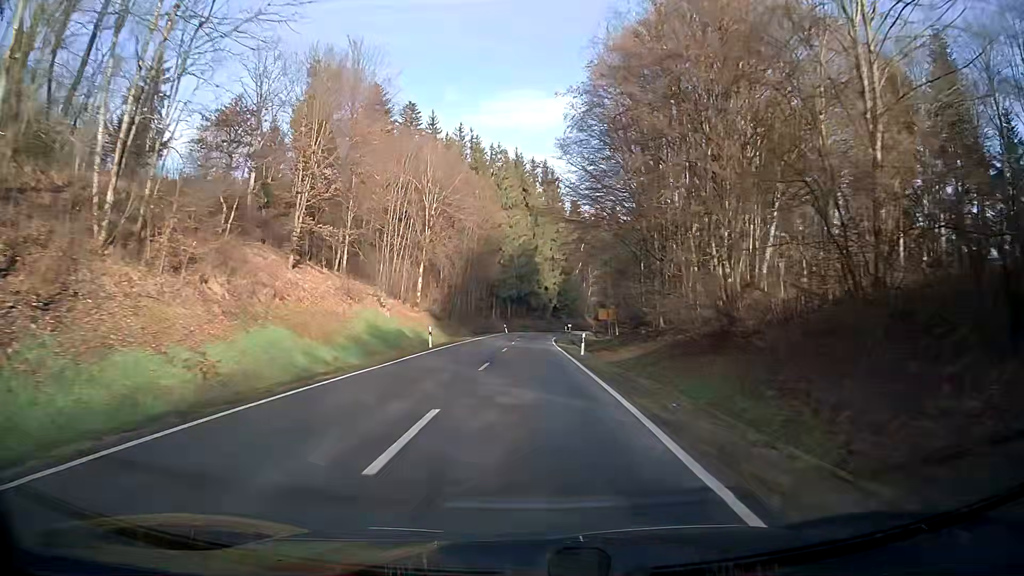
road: secondary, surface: asphalt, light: Day
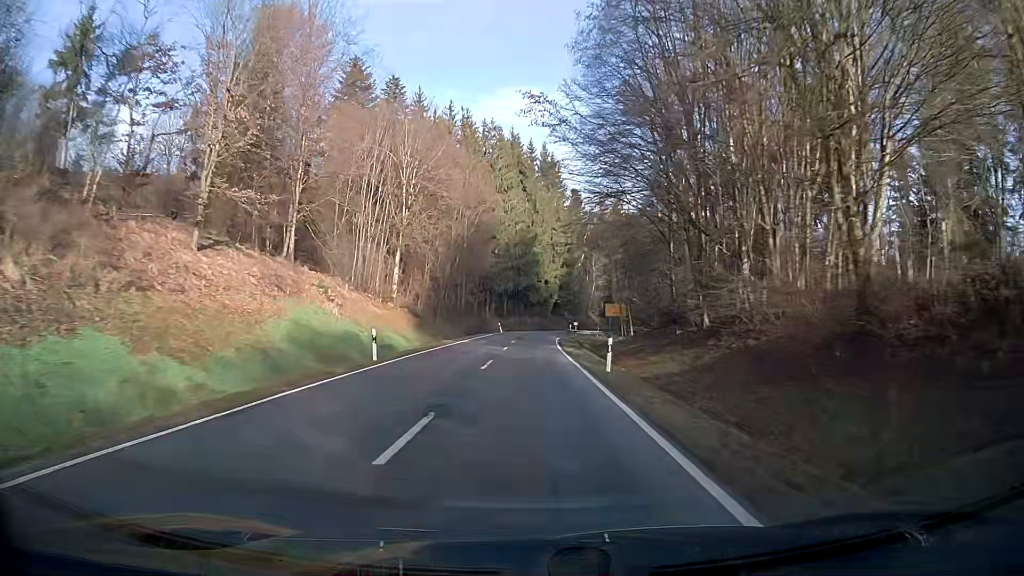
(0.0, +11.6) m; 0°
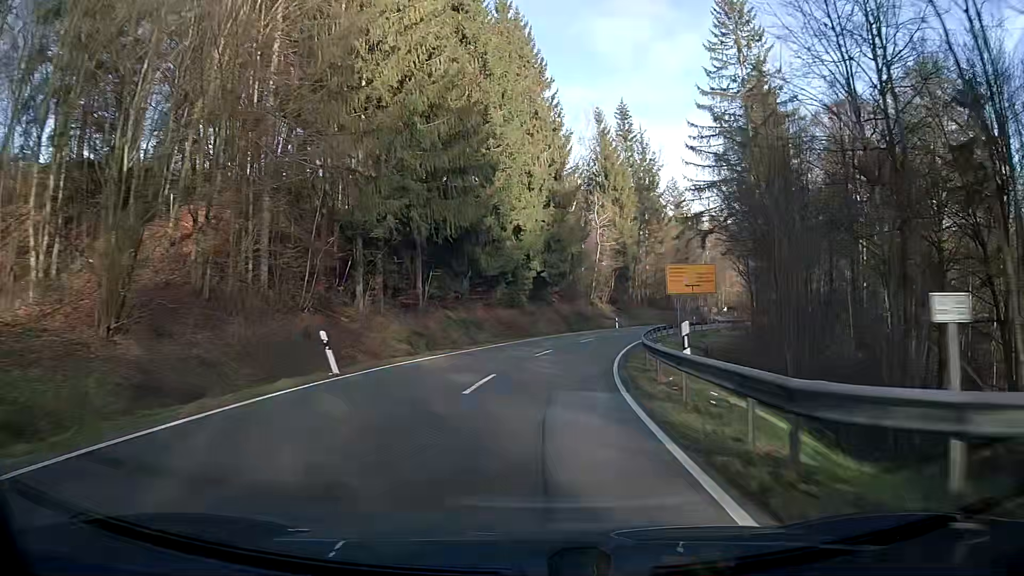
(+1.6, +55.7) m; +5°
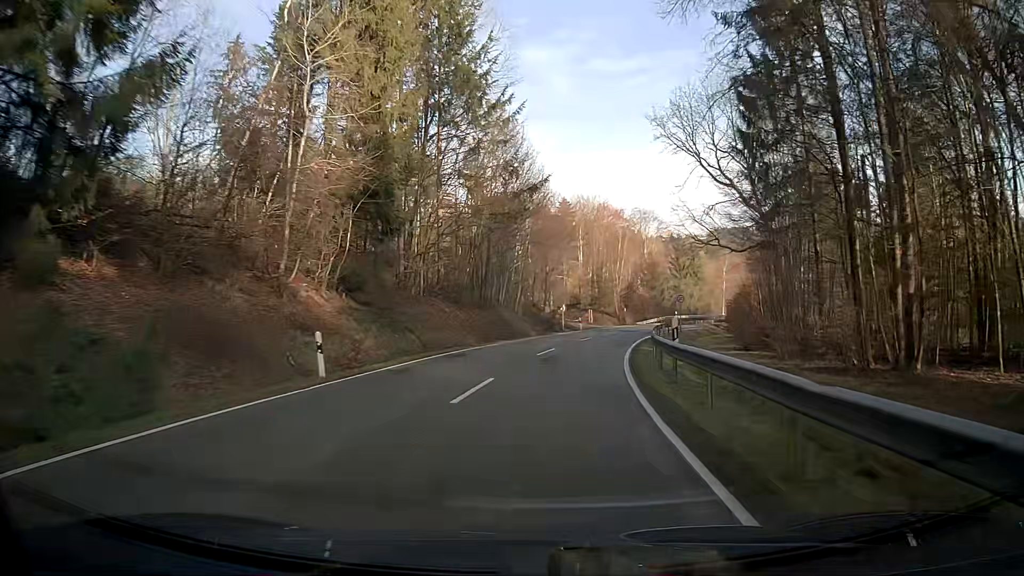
(+7.3, +49.5) m; +18°
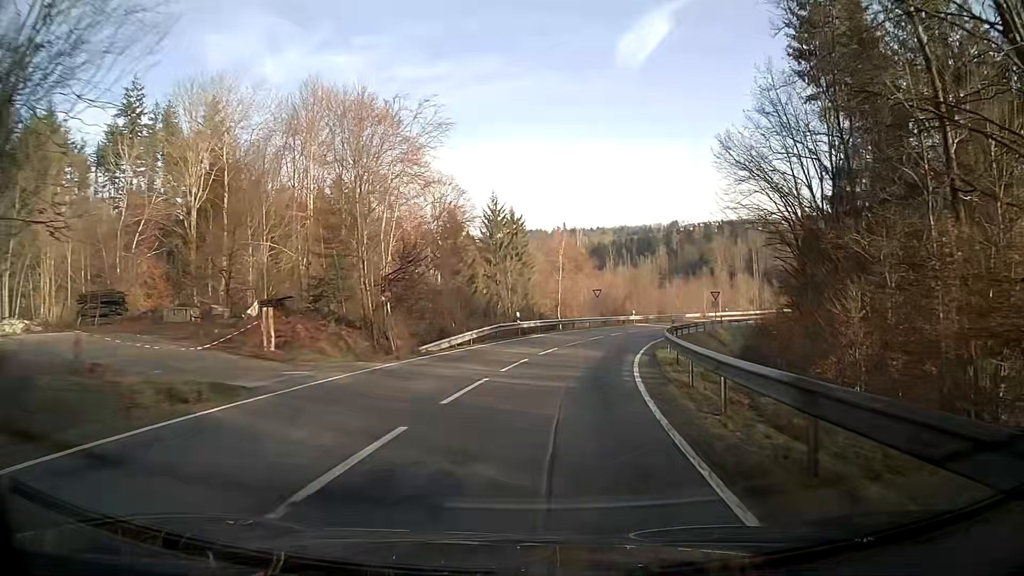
(+7.1, +48.2) m; +18°
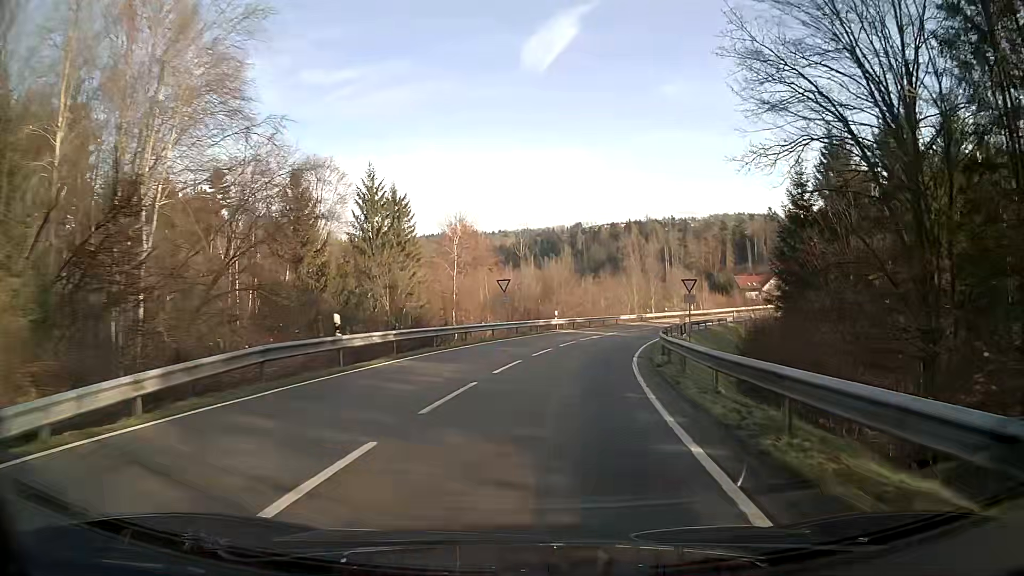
(+1.3, +19.2) m; +8°
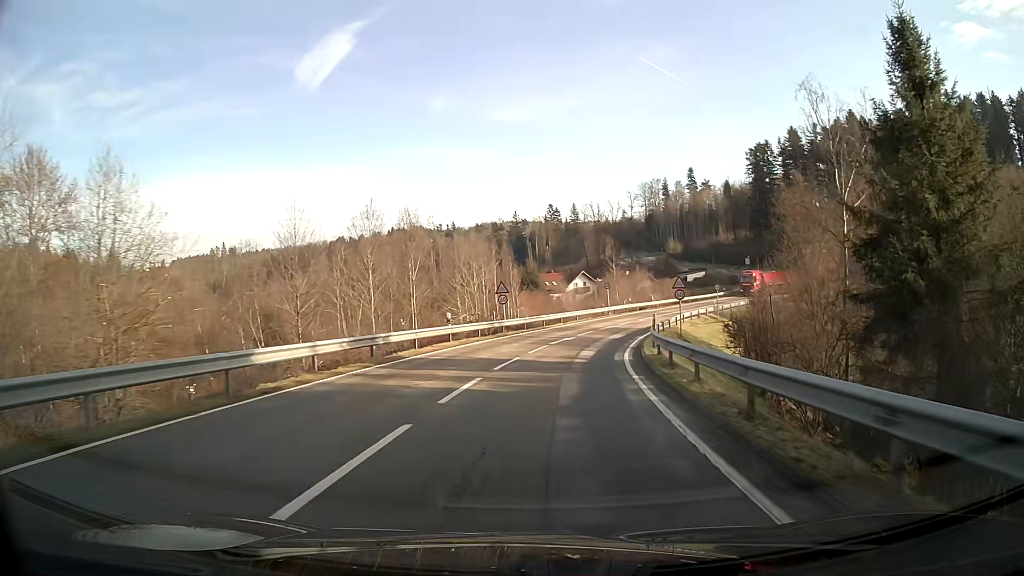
(+8.1, +46.4) m; +20°
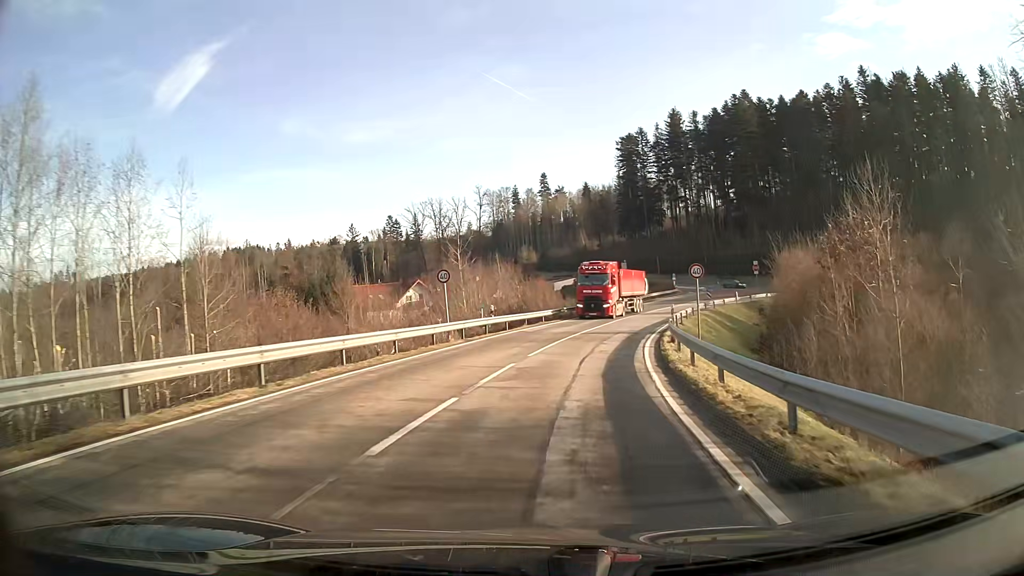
(+3.5, +33.6) m; +13°
(0, +10) (+2, +20) (+3, +30) (+6, +39) (+8, +49) (+12, +58) (+17, +67) (+23, +75) (+32, +80) (+41, +81) m
